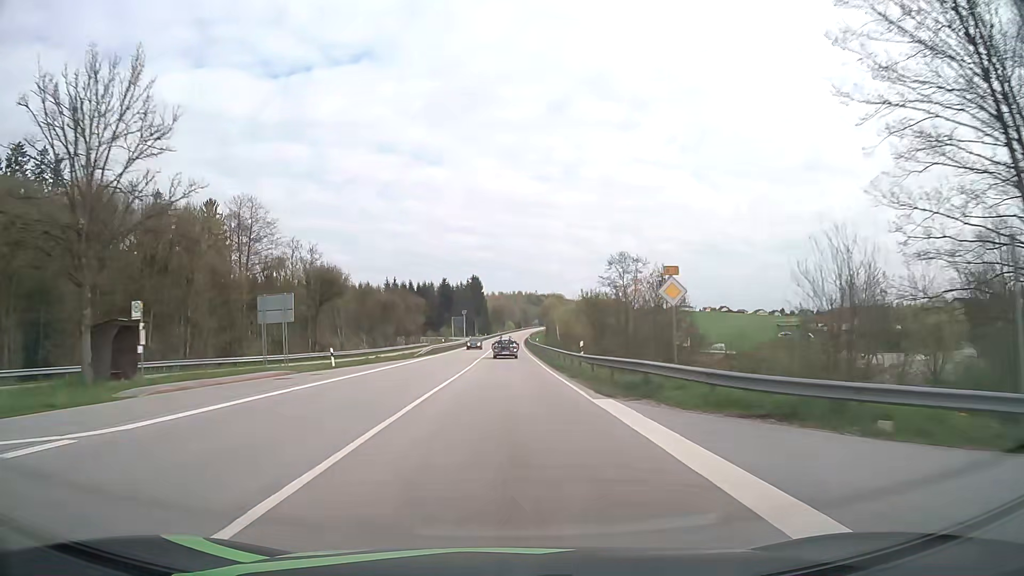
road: primary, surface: asphalt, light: Day
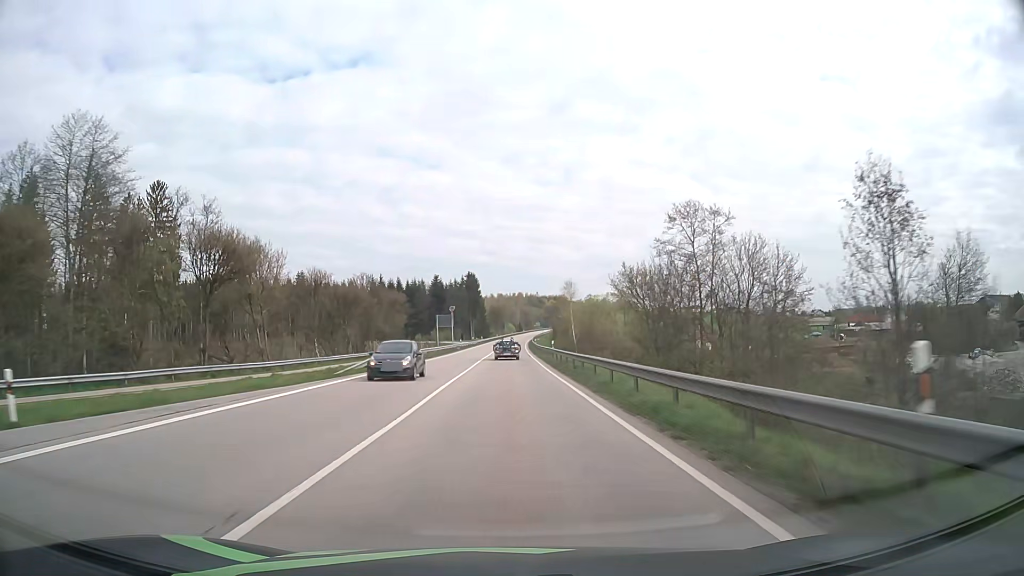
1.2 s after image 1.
(+0.1, +24.9) m; 0°
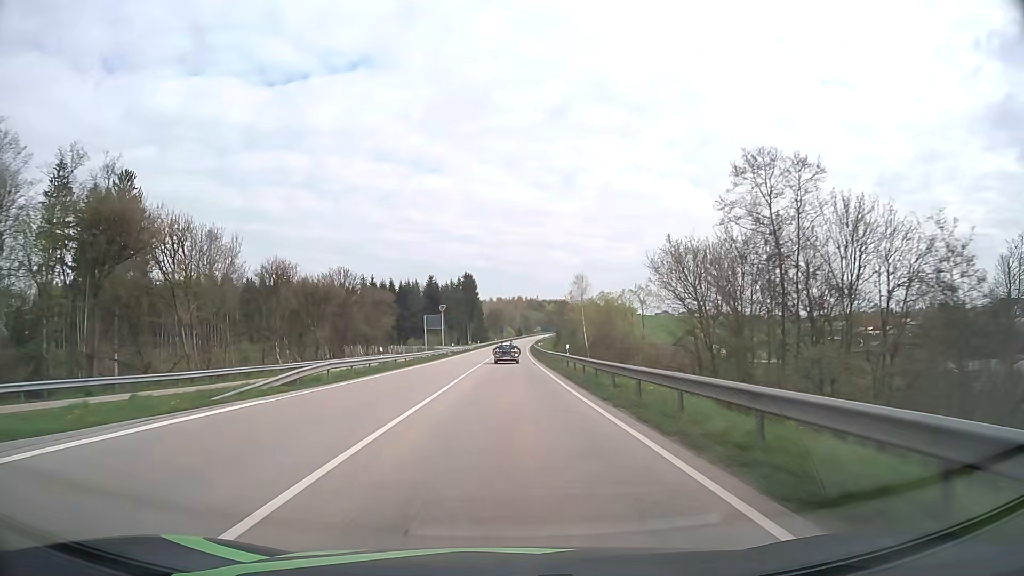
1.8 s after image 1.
(0.0, +12.5) m; 0°
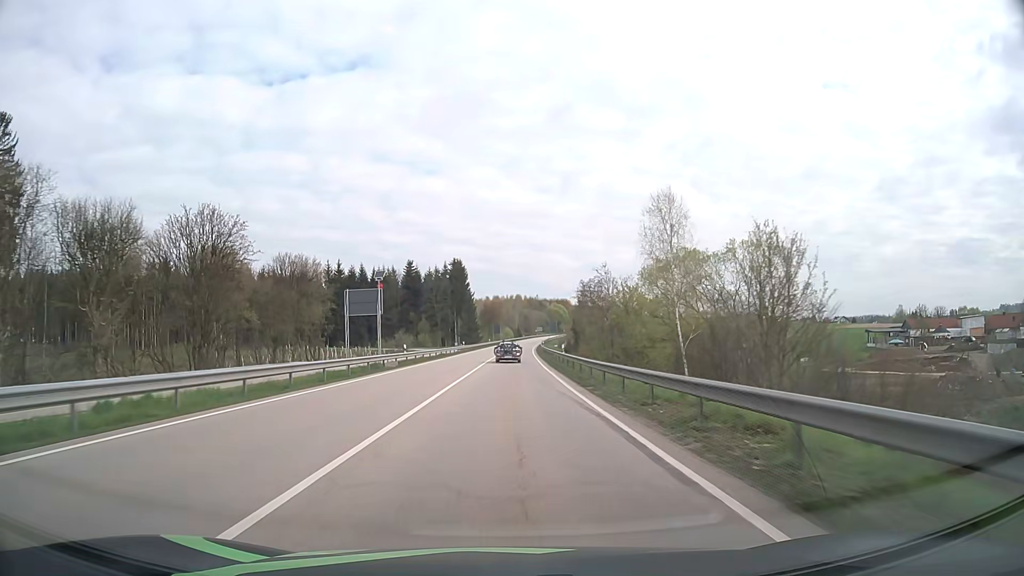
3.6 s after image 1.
(+0.1, +37.4) m; 0°
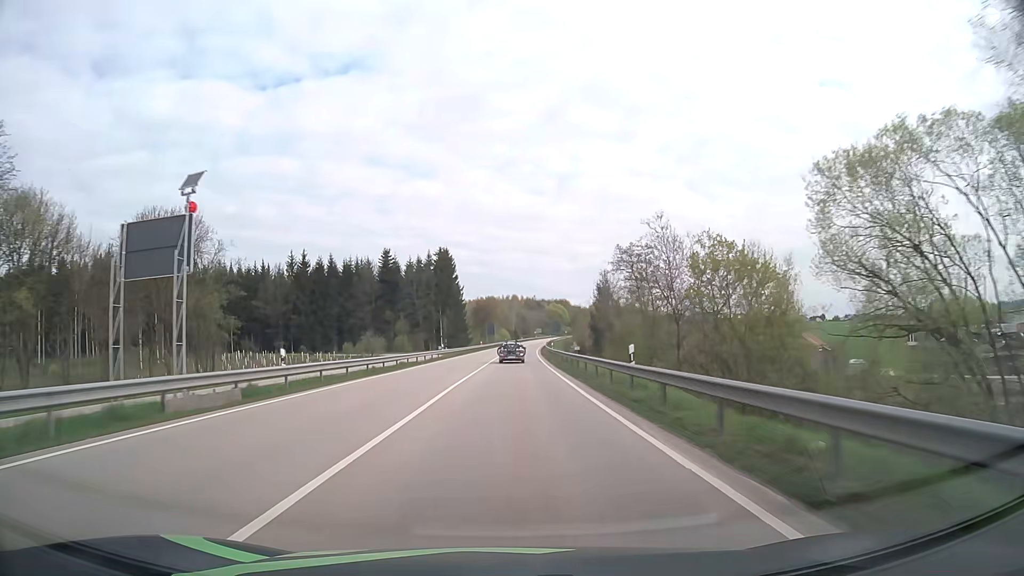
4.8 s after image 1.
(+0.1, +24.9) m; 0°
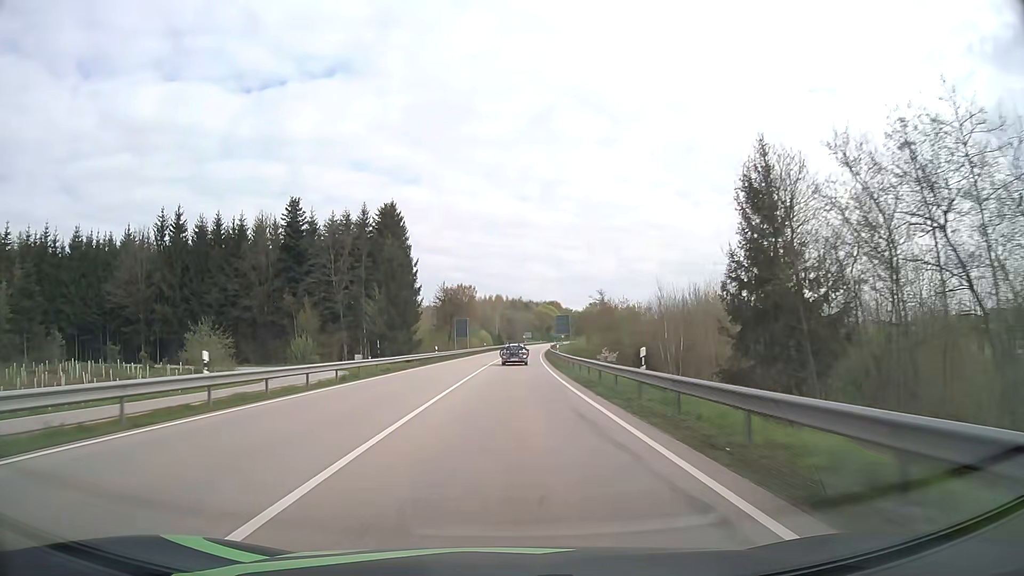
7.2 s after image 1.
(+0.7, +49.8) m; +2°
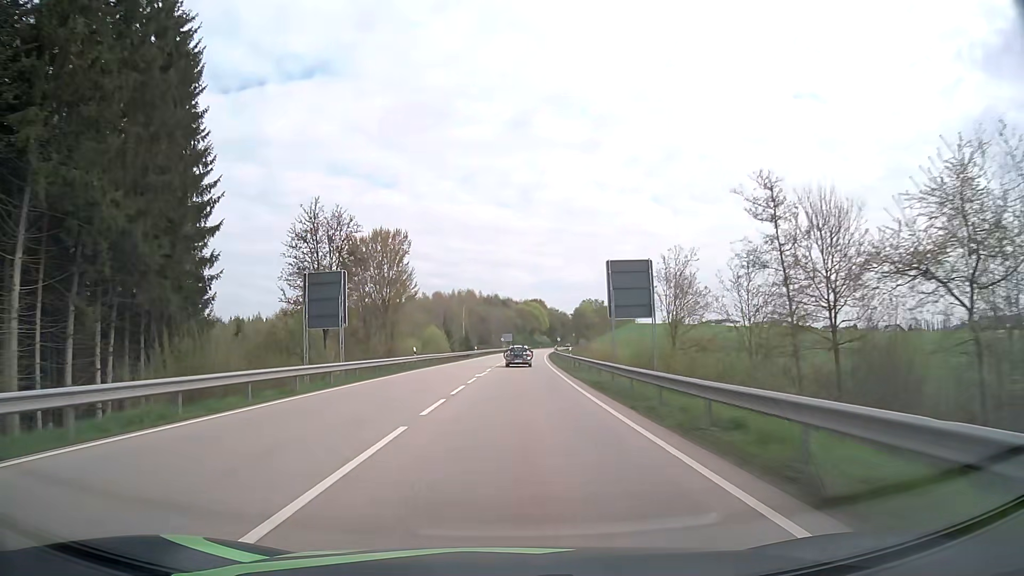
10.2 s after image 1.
(+1.0, +62.1) m; +2°
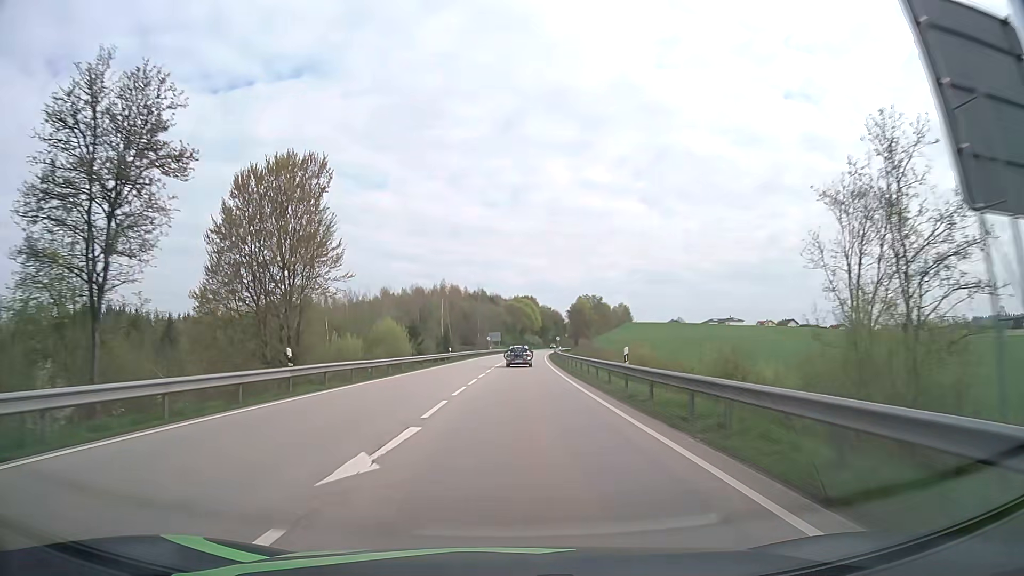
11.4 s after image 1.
(+0.1, +24.9) m; +1°
(0, +10) (0, +20) (0, +30) (+1, +40) (+1, +50) (+2, +60) (+2, +70) (+3, +80) (+3, +90) (+4, +100) m
